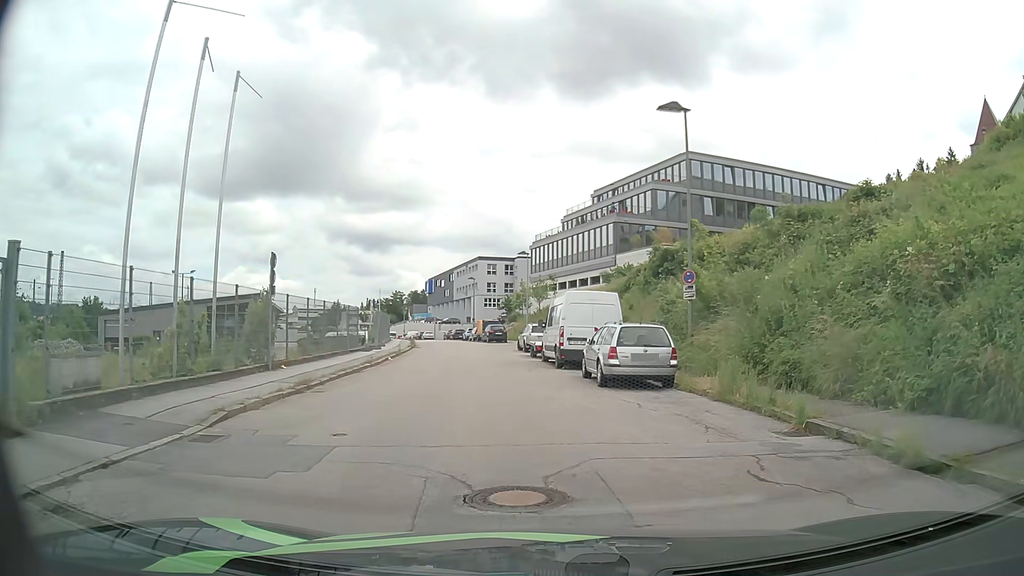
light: Day
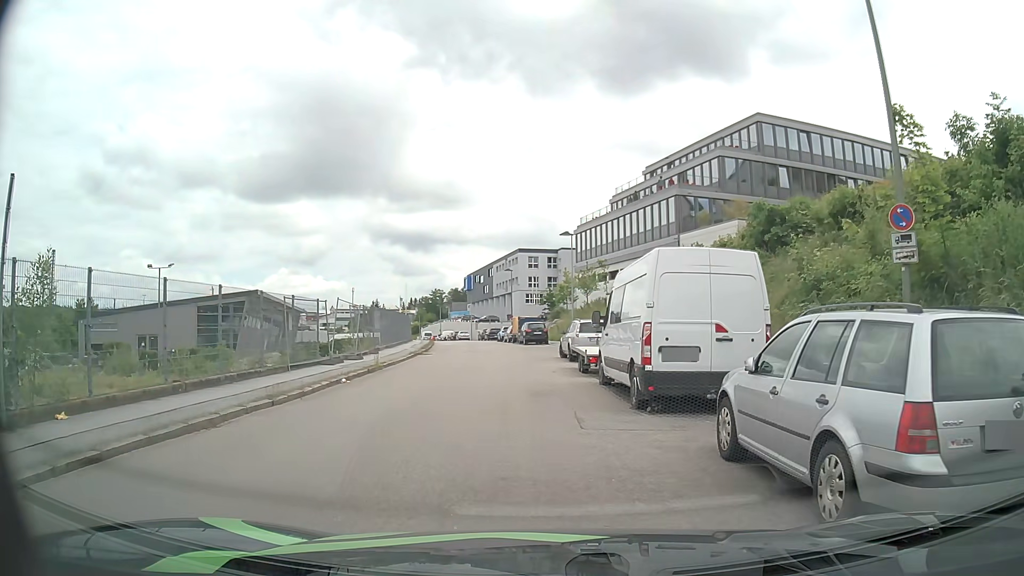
(-0.2, +11.0) m; -5°
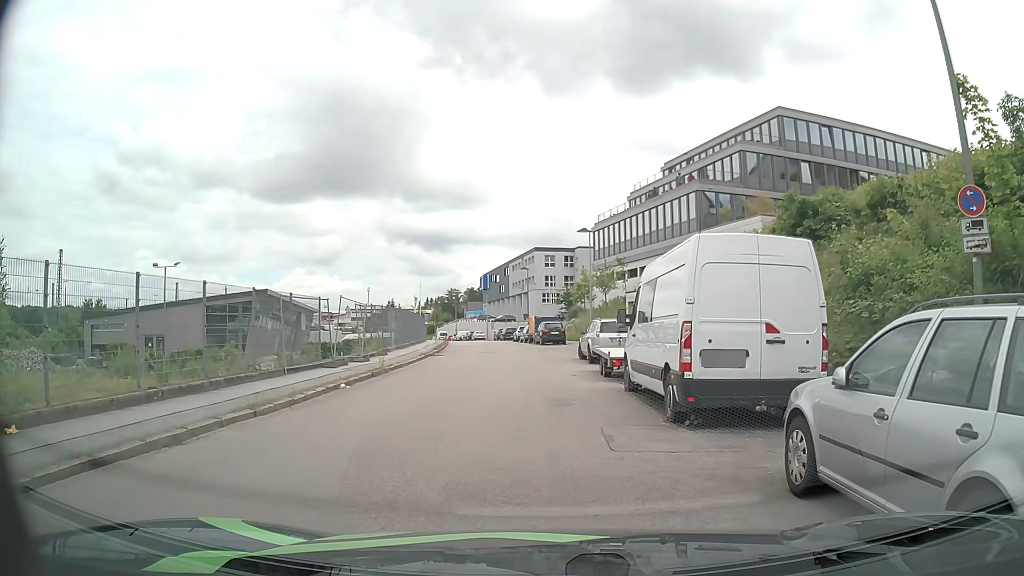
(0.0, +1.4) m; 0°
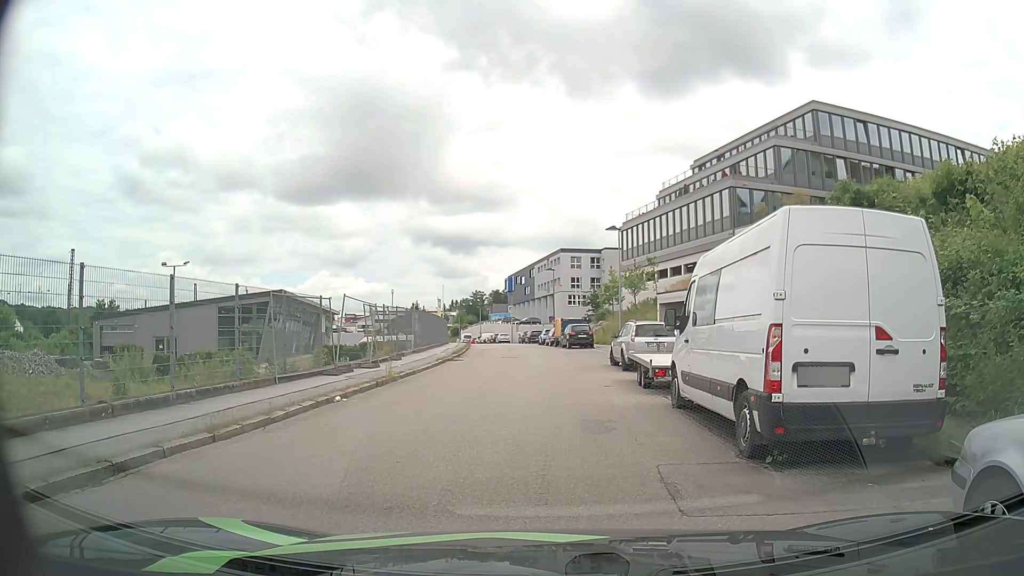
(0.0, +2.2) m; -1°
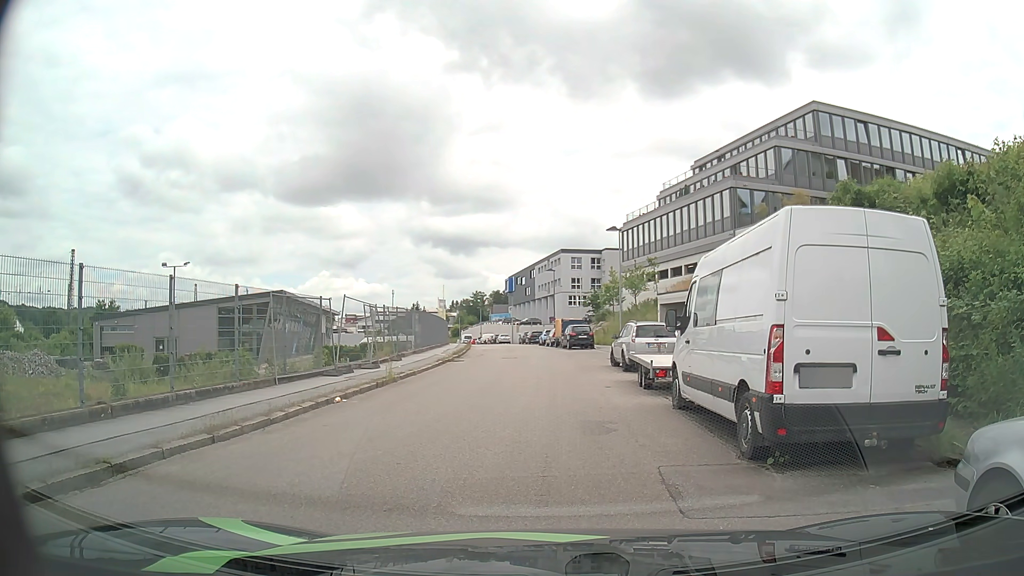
(0.0, +0.1) m; 0°
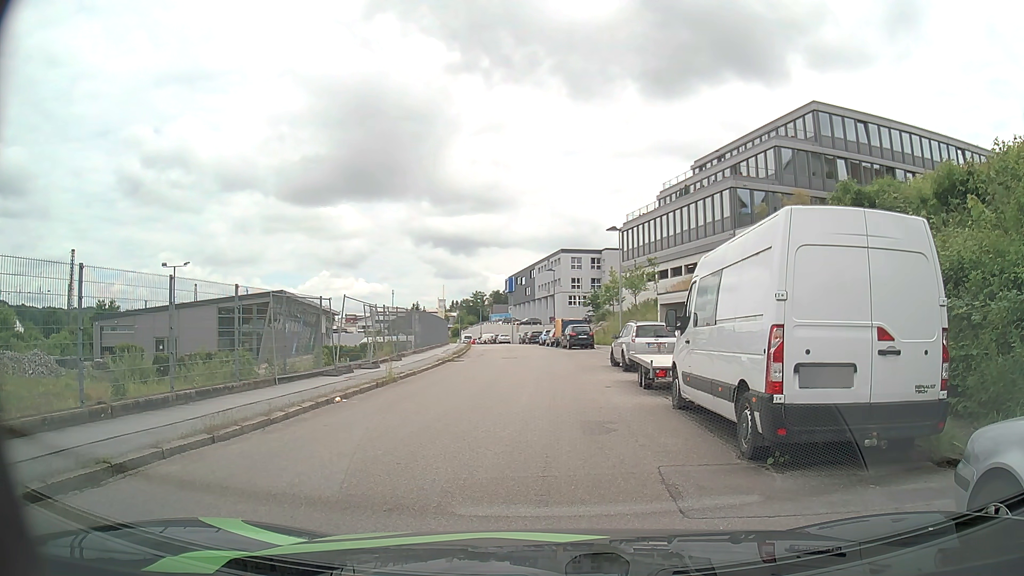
(0.0, 0.0) m; 0°
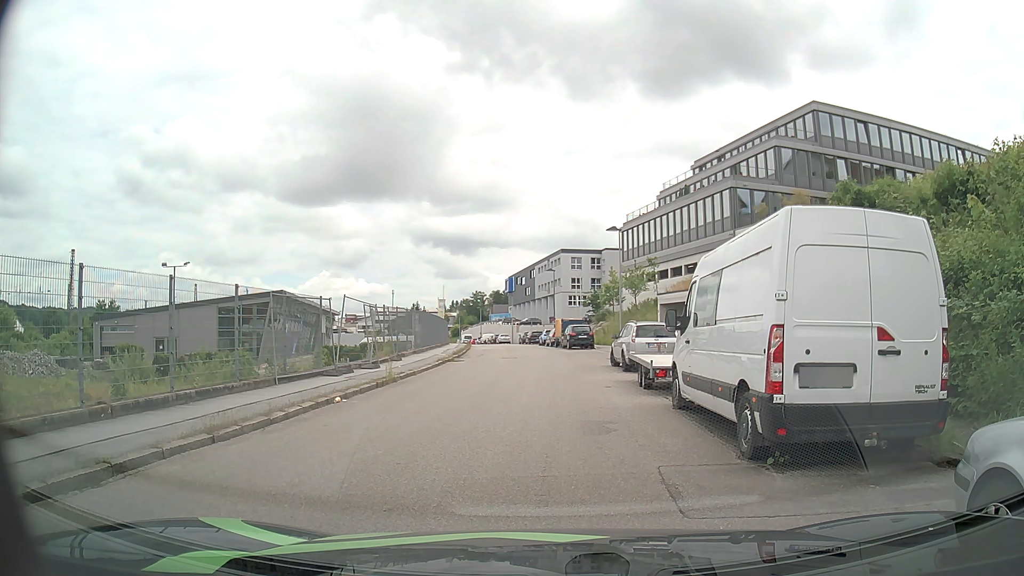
(0.0, 0.0) m; 0°
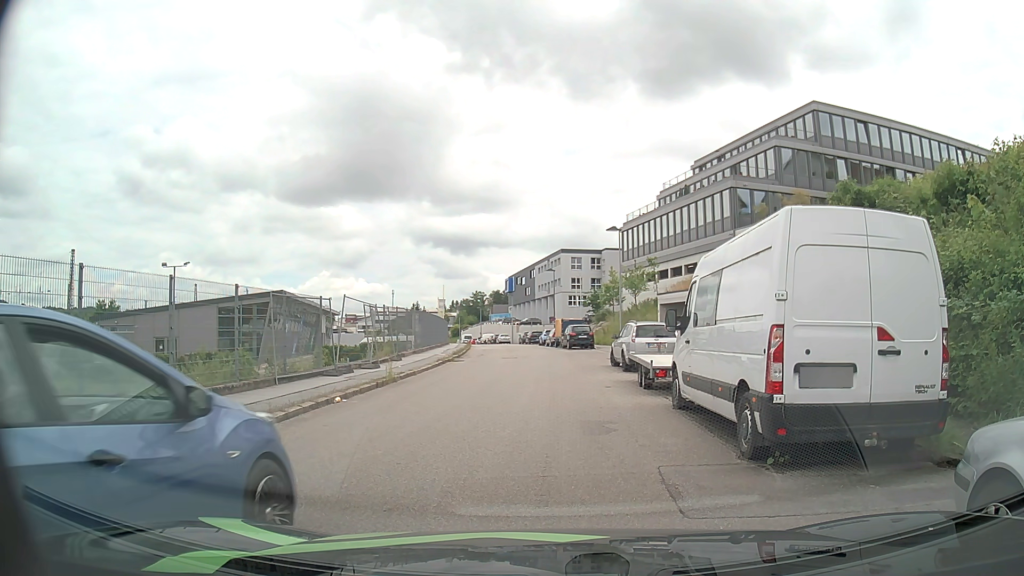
(0.0, 0.0) m; 0°
